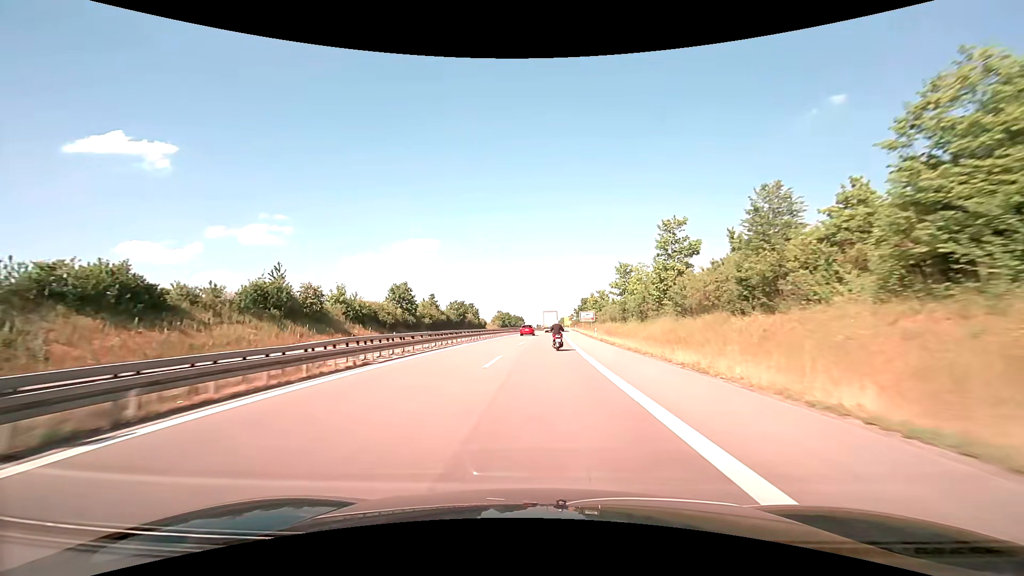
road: trunk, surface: asphalt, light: Day
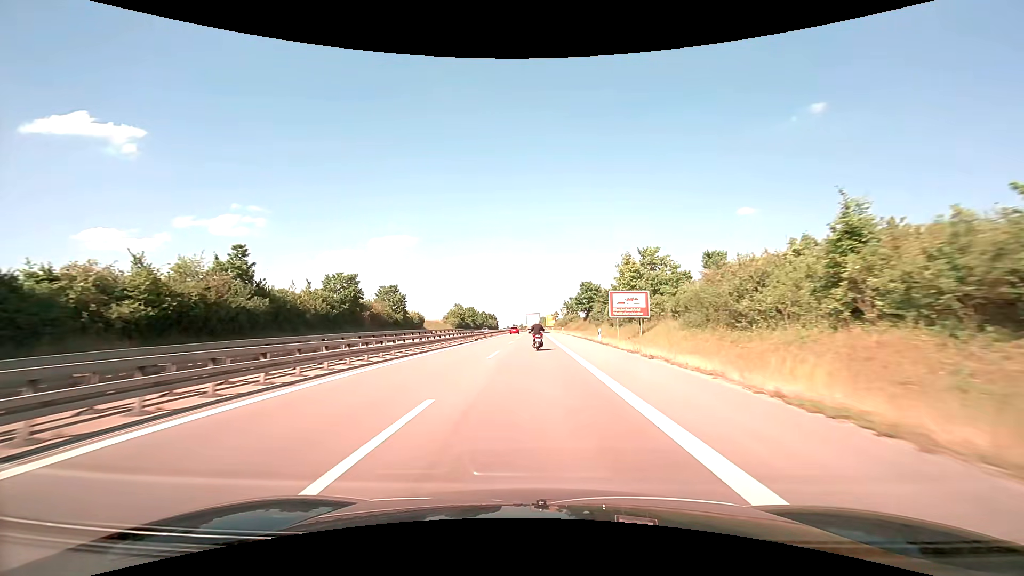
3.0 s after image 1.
(+1.4, +66.9) m; +3°
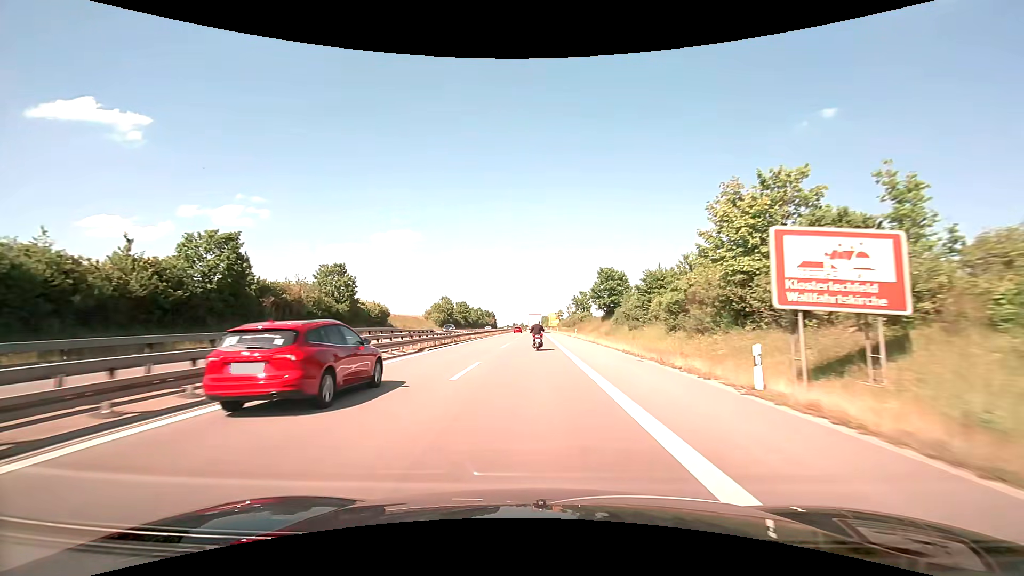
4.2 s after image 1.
(-0.1, +26.6) m; 0°
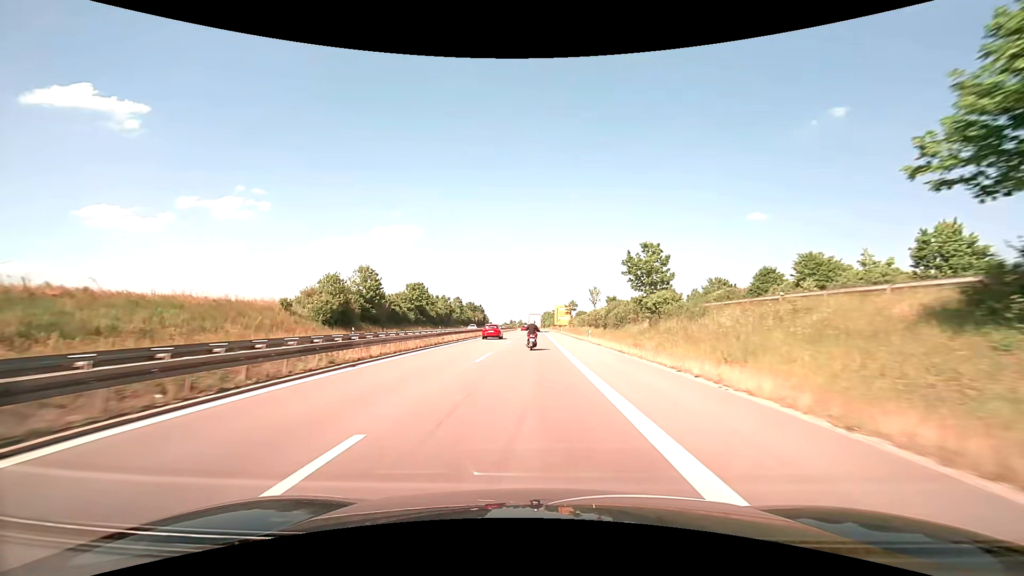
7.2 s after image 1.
(+0.1, +66.5) m; 0°
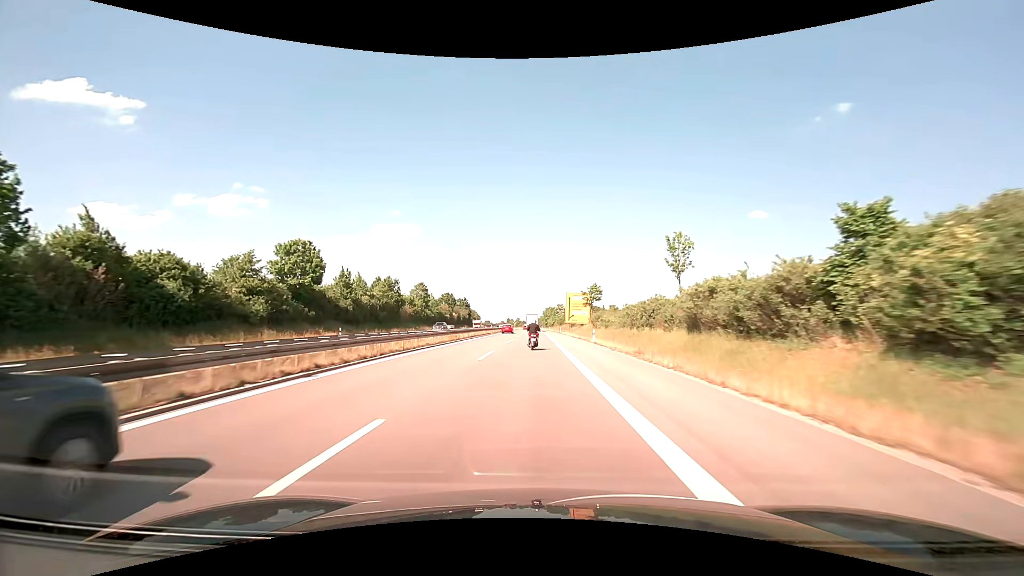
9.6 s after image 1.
(+0.2, +53.2) m; 0°
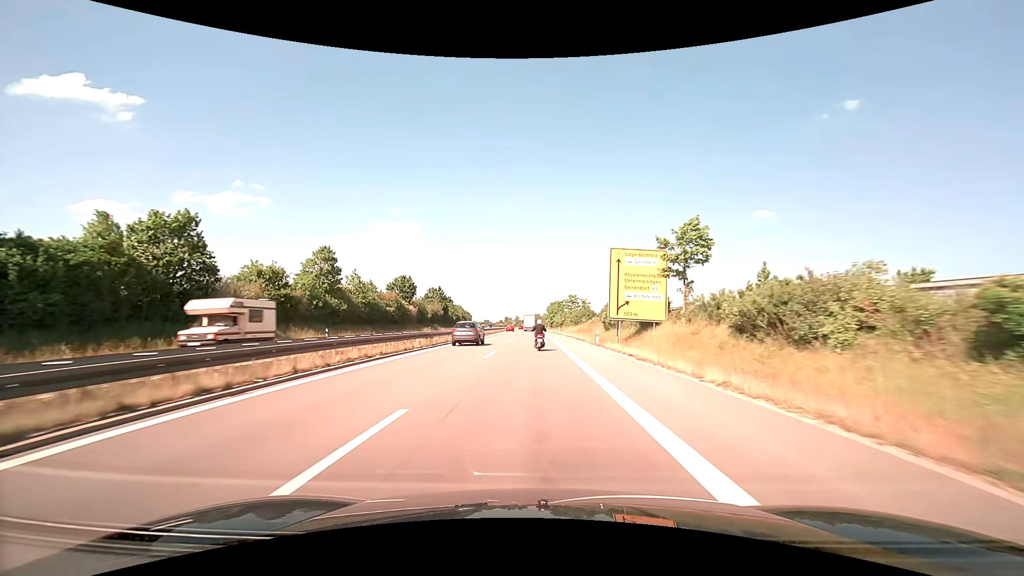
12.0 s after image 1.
(-0.1, +53.4) m; 0°
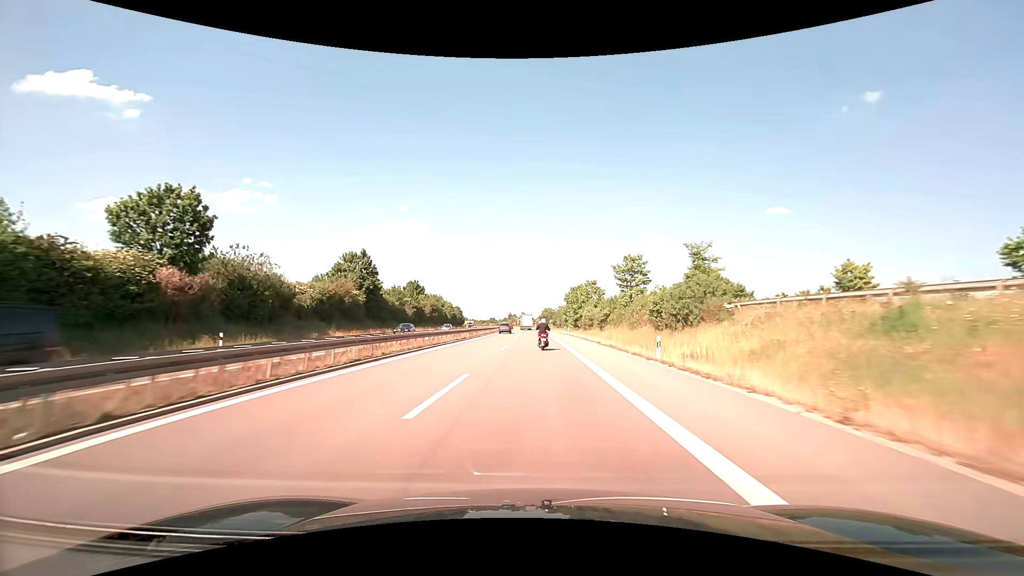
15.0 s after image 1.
(-0.4, +67.0) m; -1°
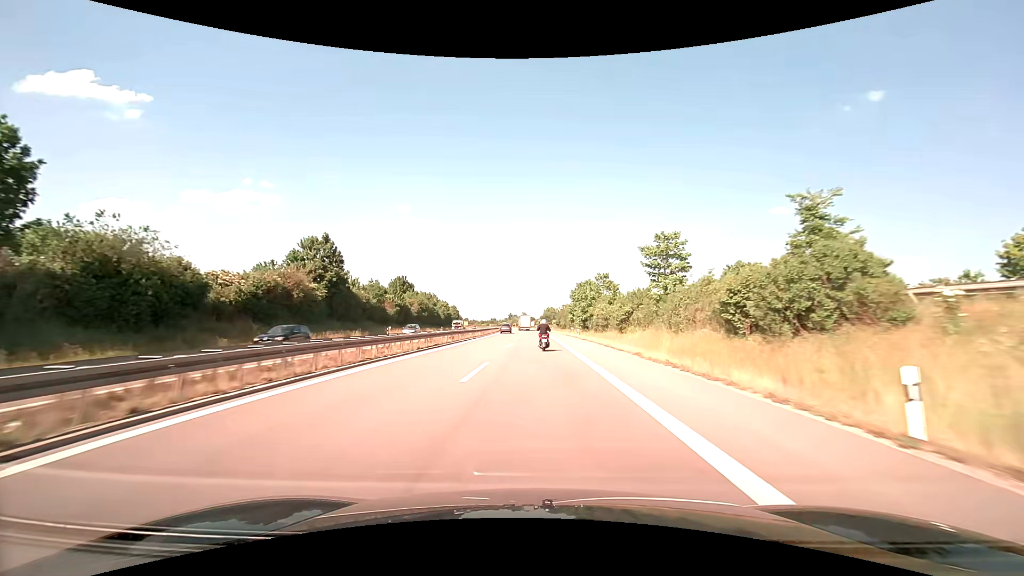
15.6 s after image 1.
(0.0, +13.5) m; 0°
(0, +10) (0, +20) (0, +30) (0, +40) (0, +50) (0, +60) (0, +70) (-1, +80) (-1, +90) (-1, +100) m
